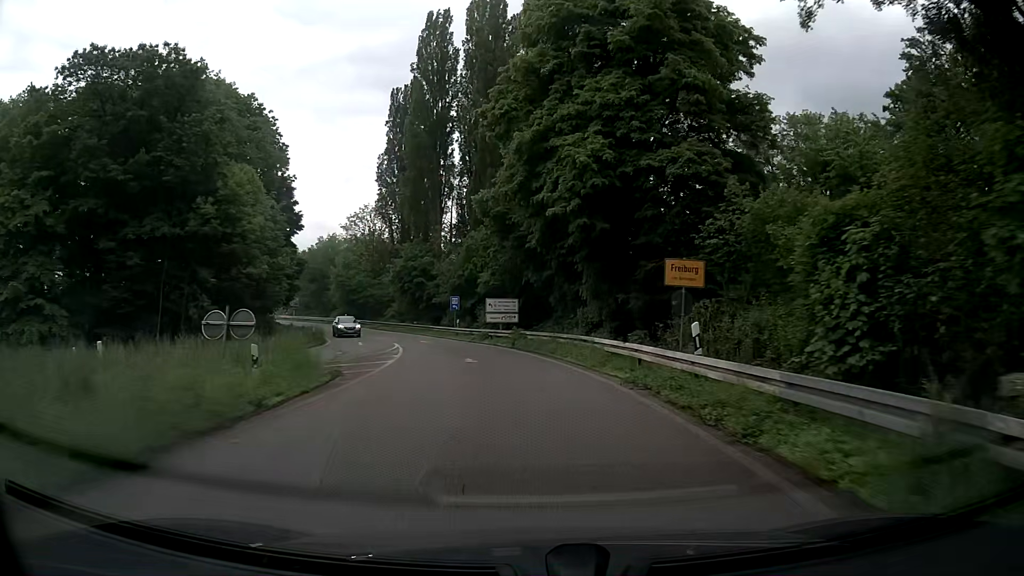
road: trunk_link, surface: asphalt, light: Day
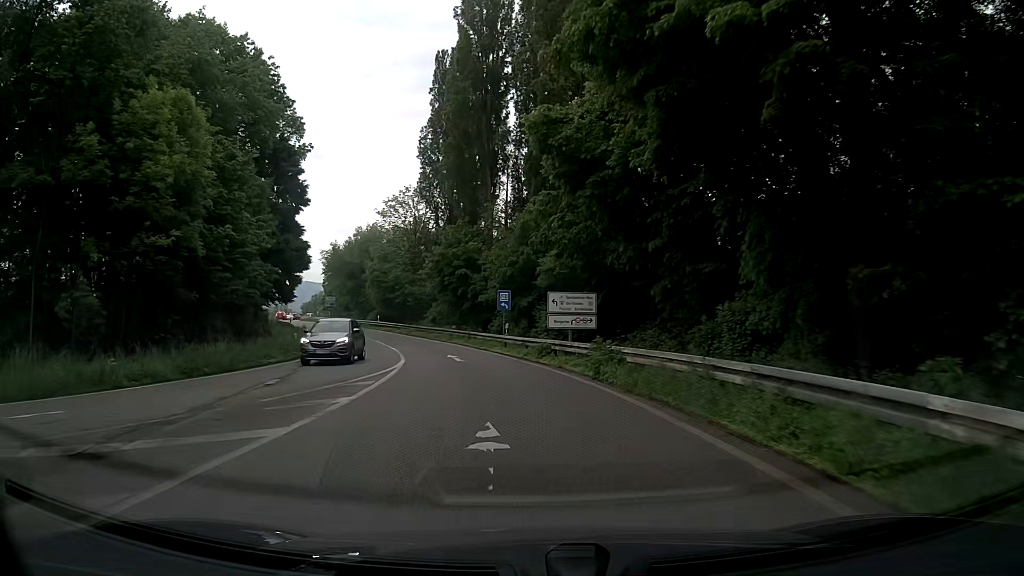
(-0.7, +14.7) m; -5°
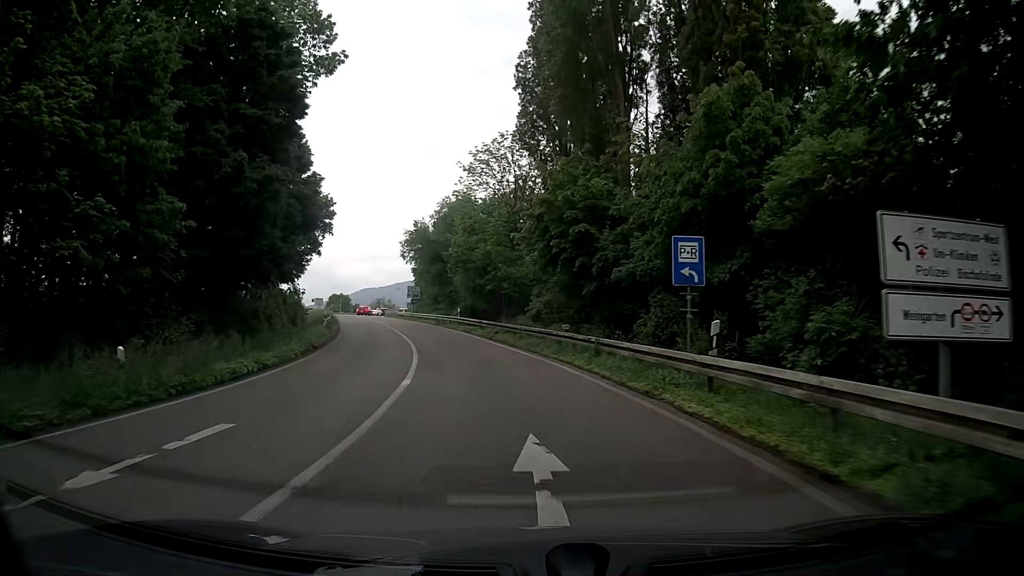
(-1.8, +21.3) m; -10°
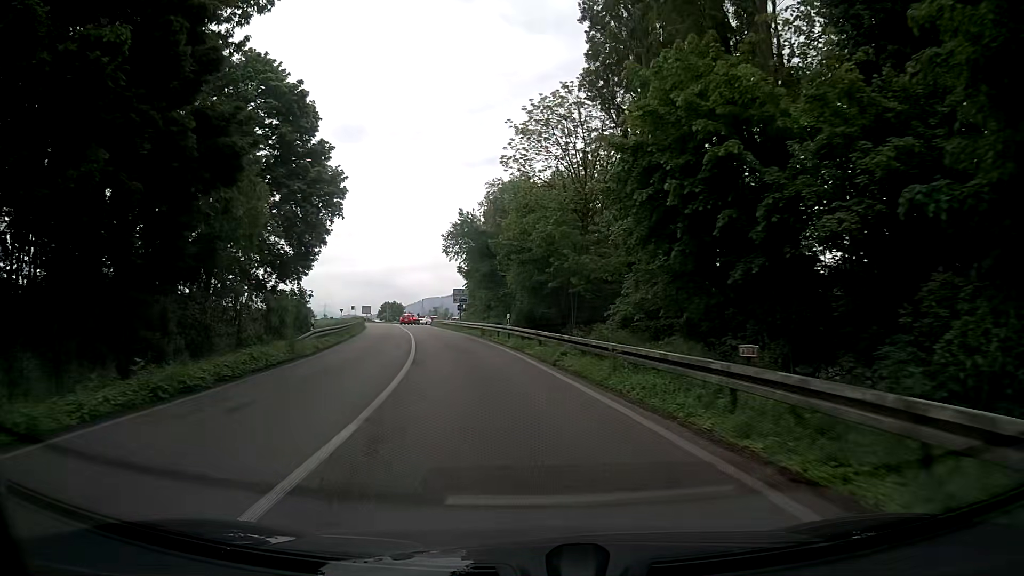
(-0.6, +13.9) m; -6°
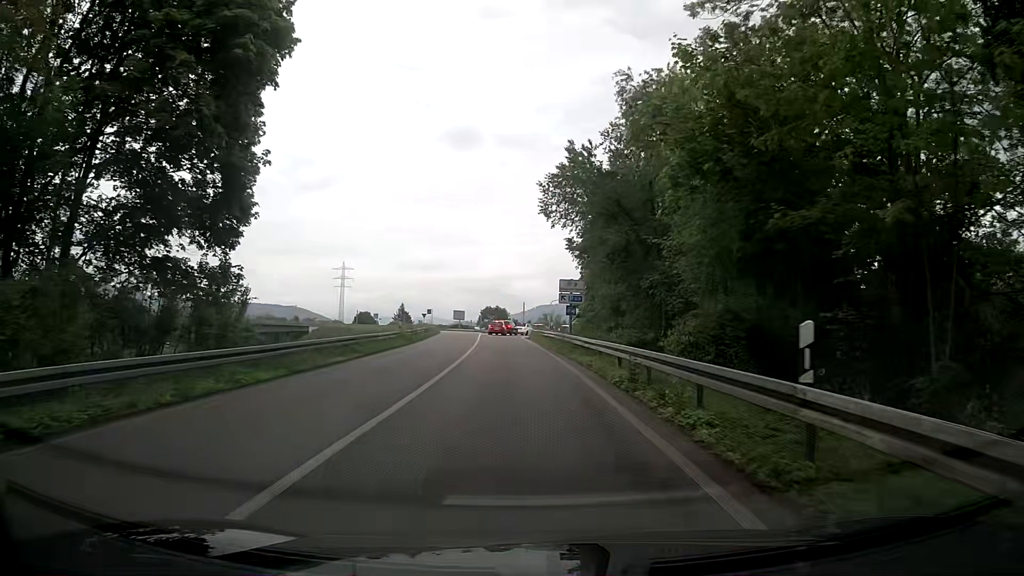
(-2.3, +26.1) m; -9°
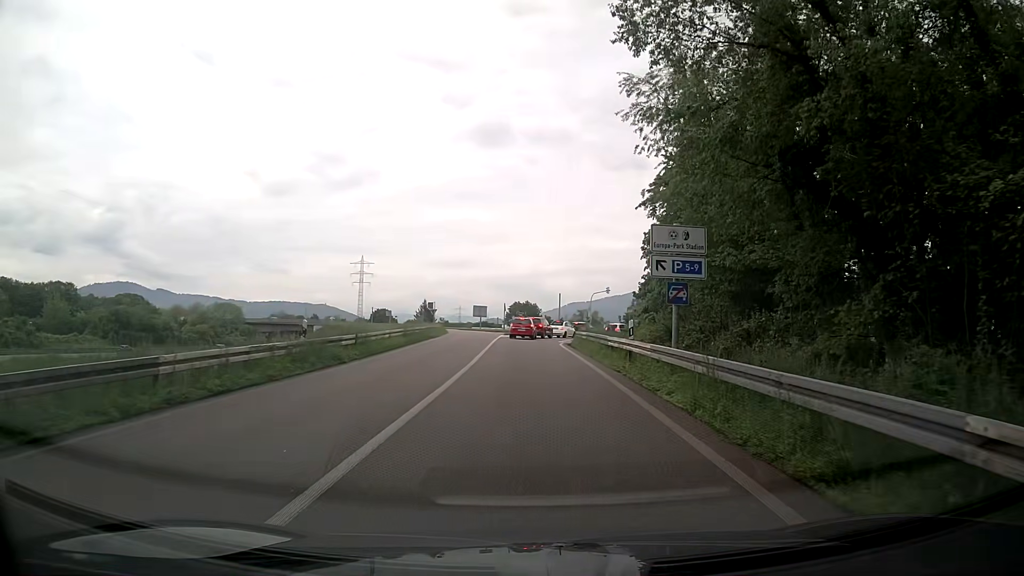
(-0.9, +21.8) m; -4°
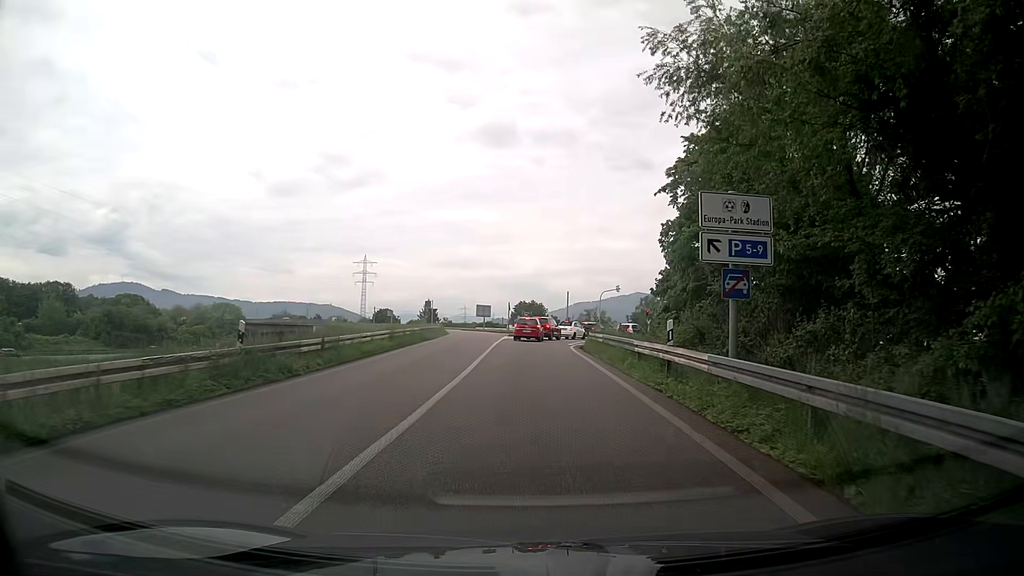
(0.0, +4.7) m; 0°
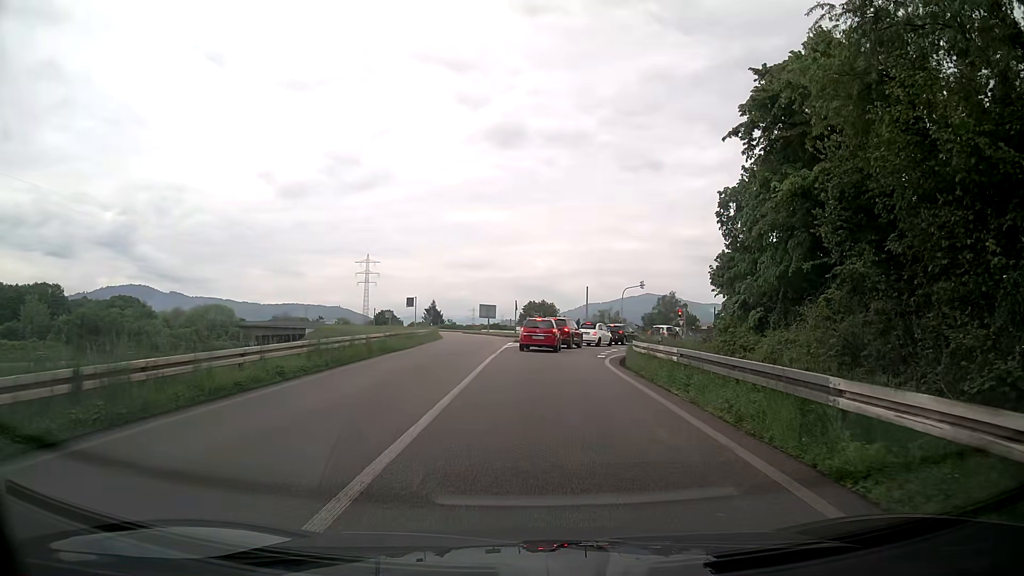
(-0.2, +12.0) m; -1°
(0, +10) (0, +20) (+1, +30) (+2, +40) (+6, +49) (+13, +56) (+20, +64) (+24, +72) (+25, +82) (+22, +92) m
